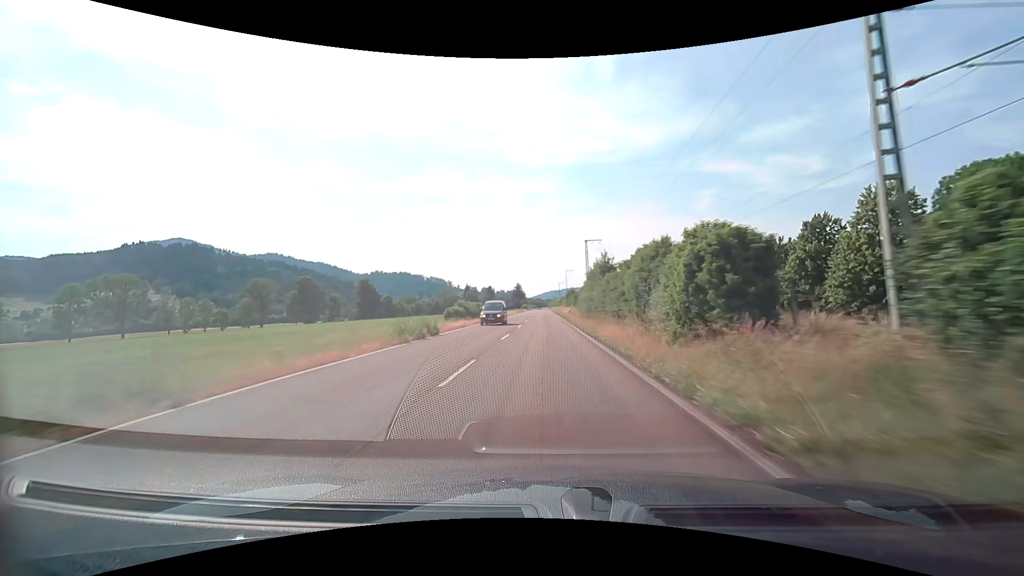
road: tertiary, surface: asphalt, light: Day
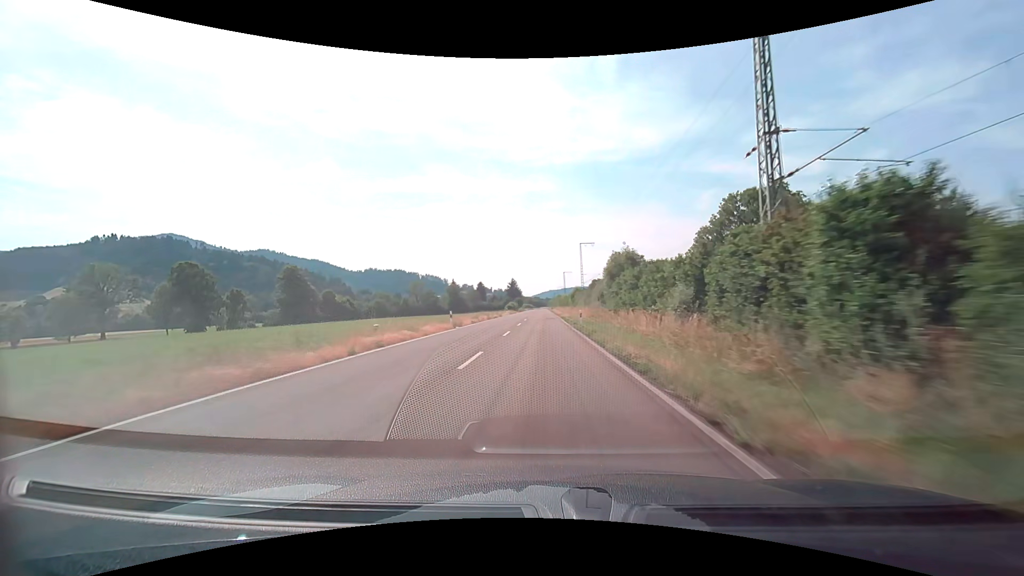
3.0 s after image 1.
(0.0, +69.5) m; 0°
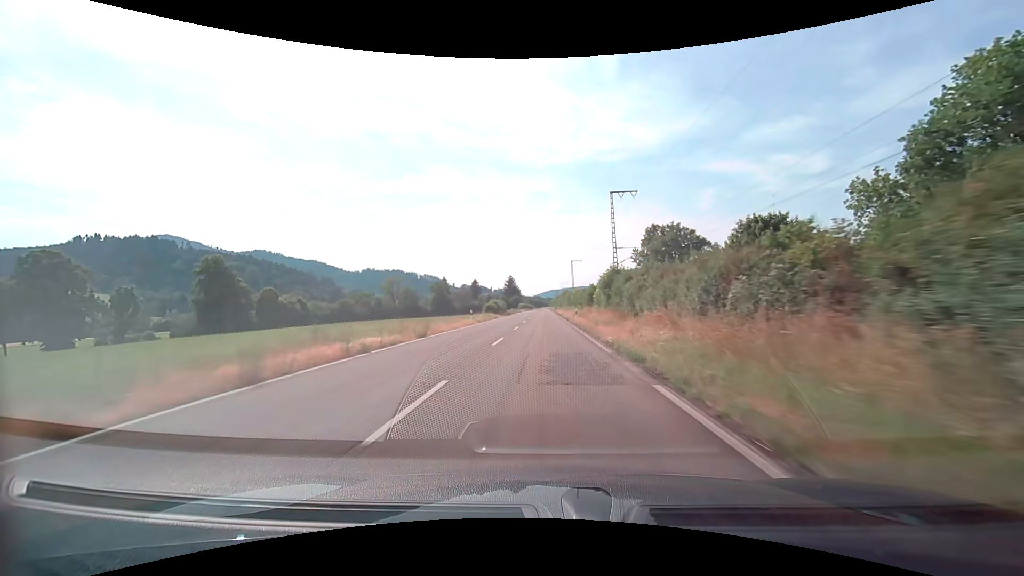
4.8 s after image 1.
(-0.1, +41.6) m; 0°
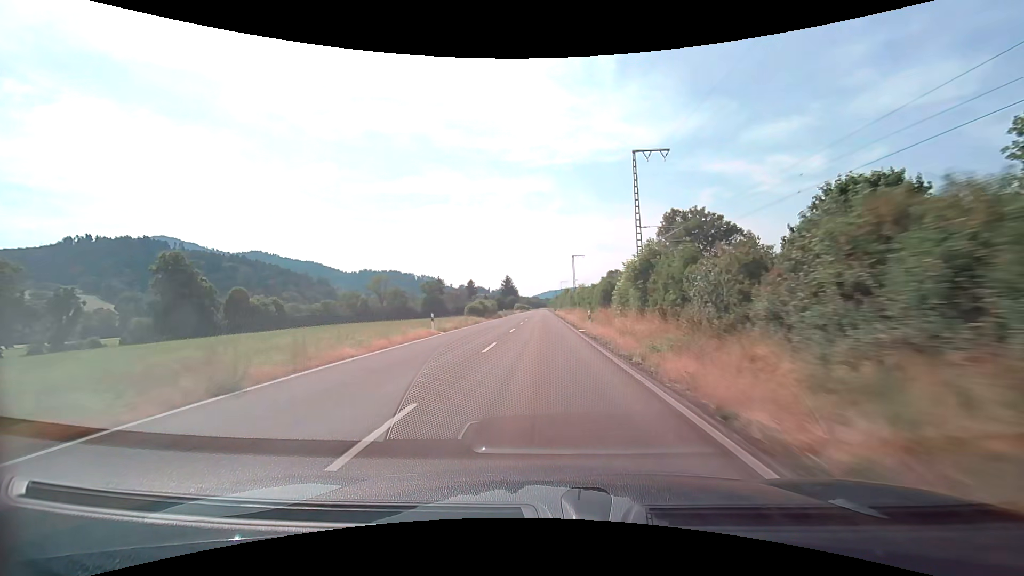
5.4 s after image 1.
(0.0, +13.8) m; 0°
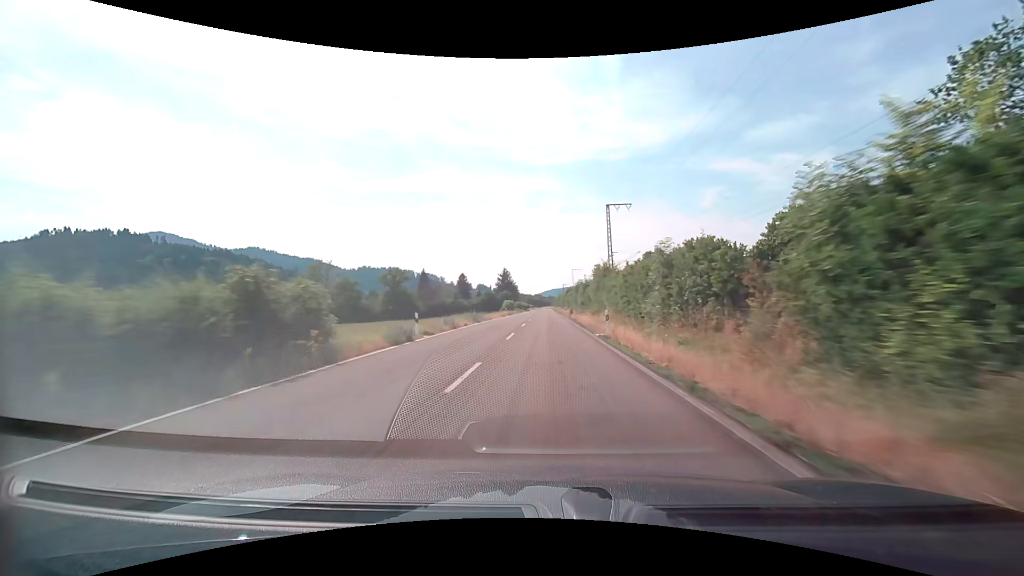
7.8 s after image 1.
(-0.5, +55.2) m; -1°
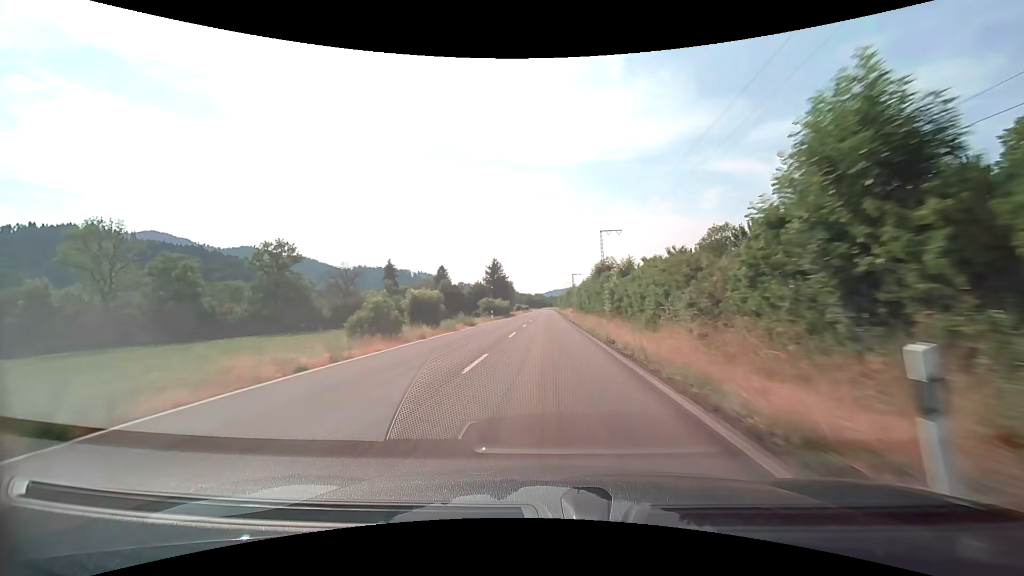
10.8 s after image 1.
(+0.6, +69.6) m; 0°
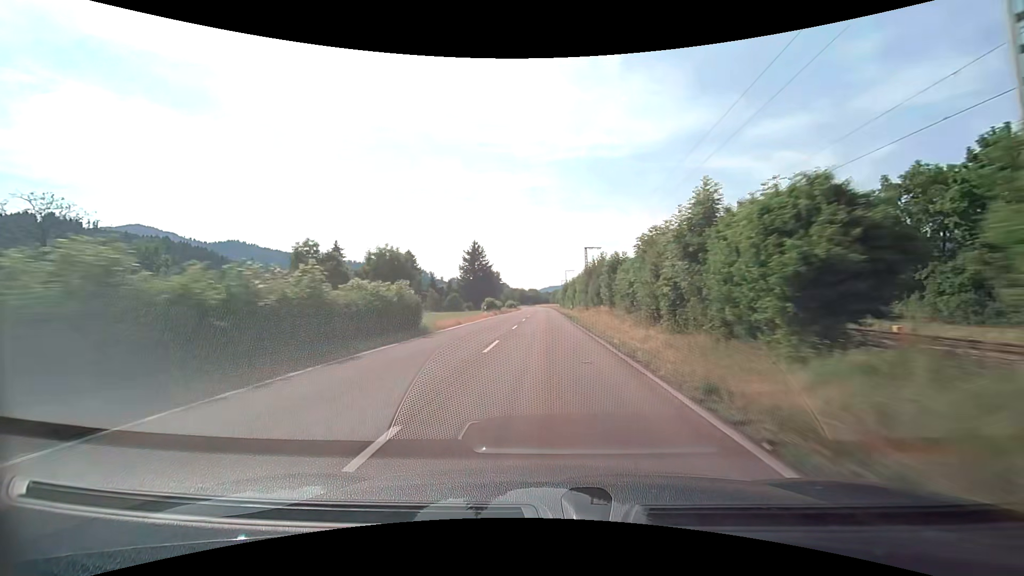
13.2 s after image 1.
(0.0, +56.4) m; 0°
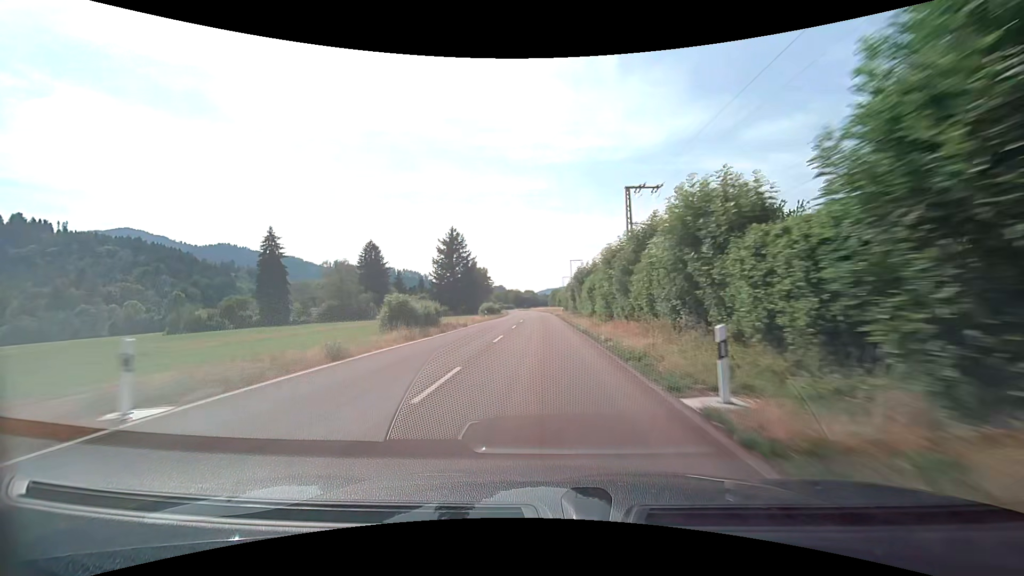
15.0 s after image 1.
(+0.1, +42.3) m; 0°
